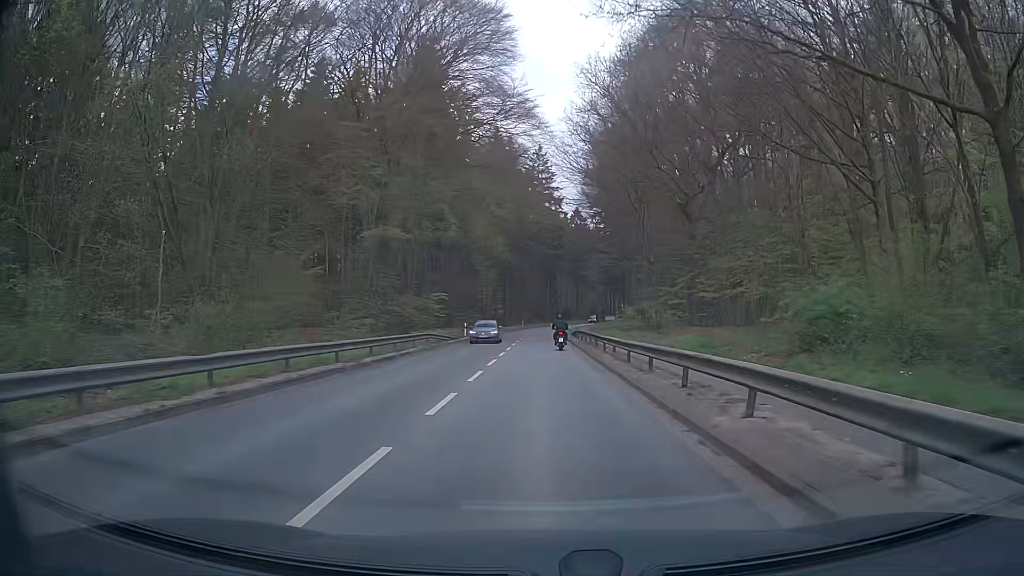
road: secondary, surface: asphalt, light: Day
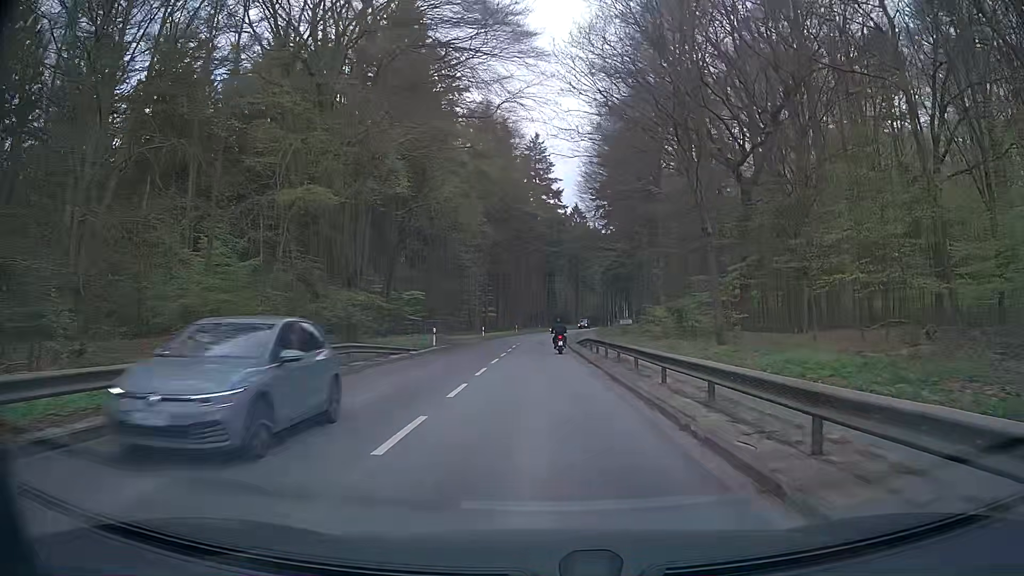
(+0.1, +14.4) m; +1°
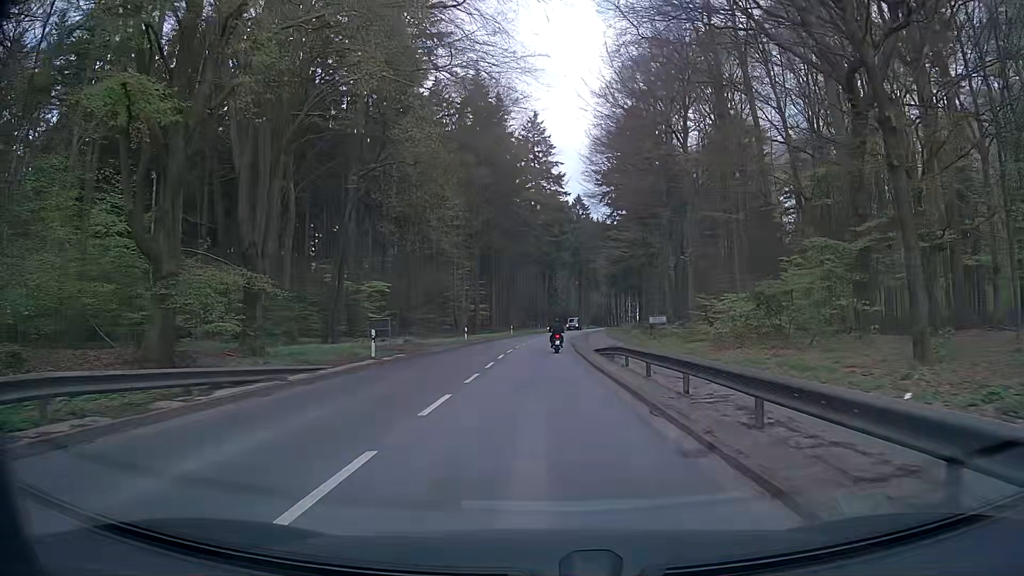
(-0.2, +14.5) m; -1°
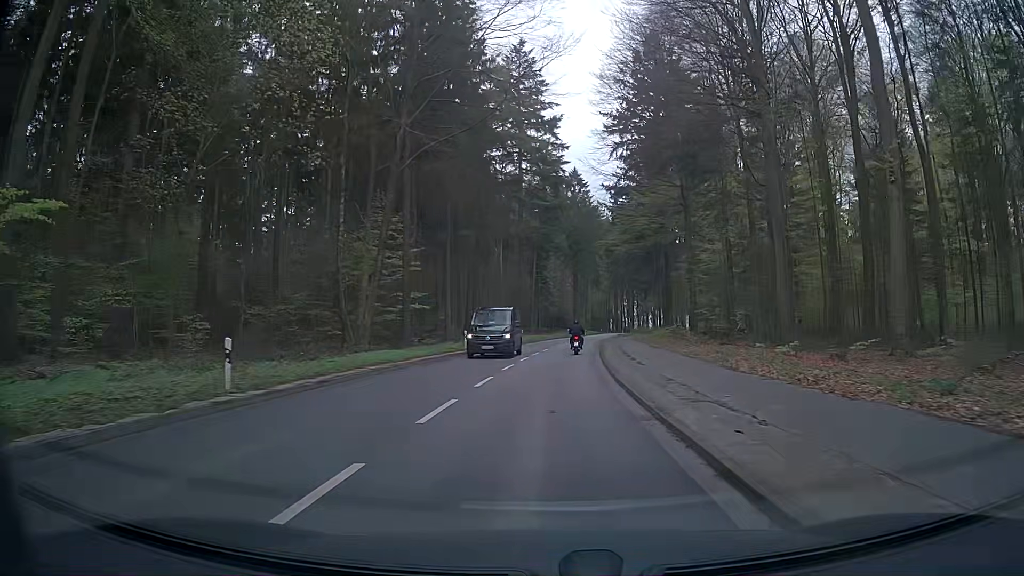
(+0.2, +36.7) m; 0°
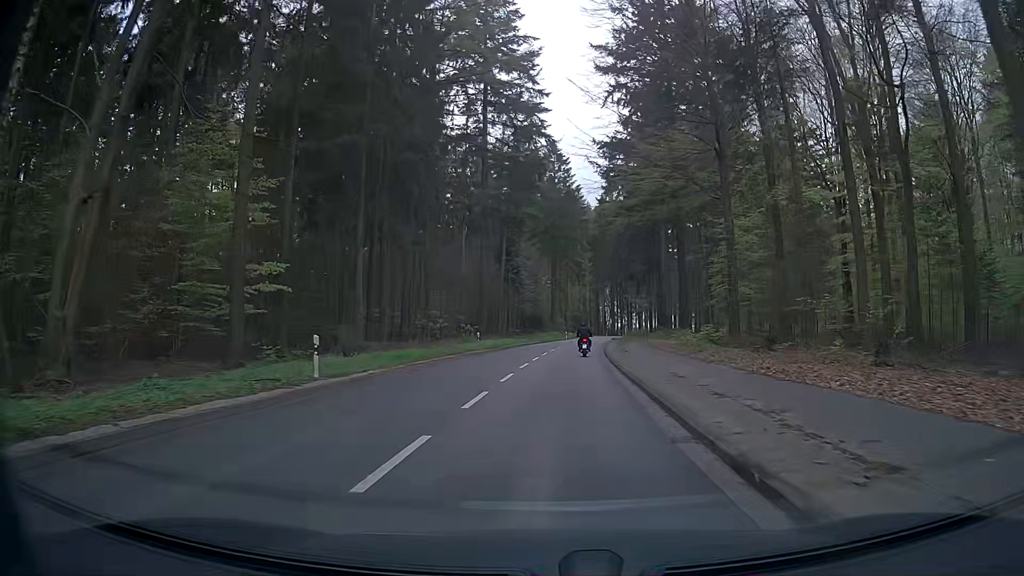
(+0.8, +22.2) m; +4°
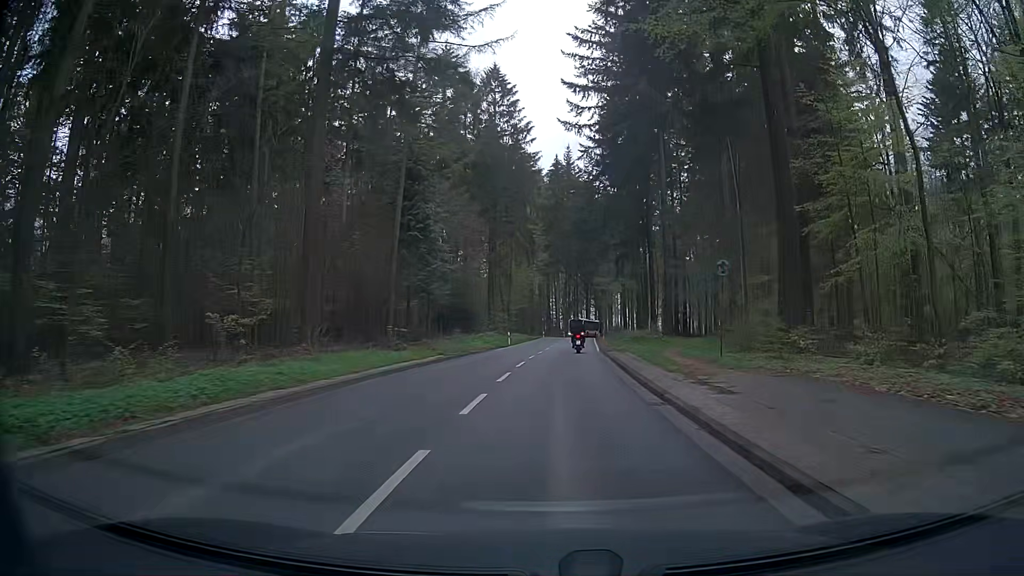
(+0.6, +37.2) m; +4°
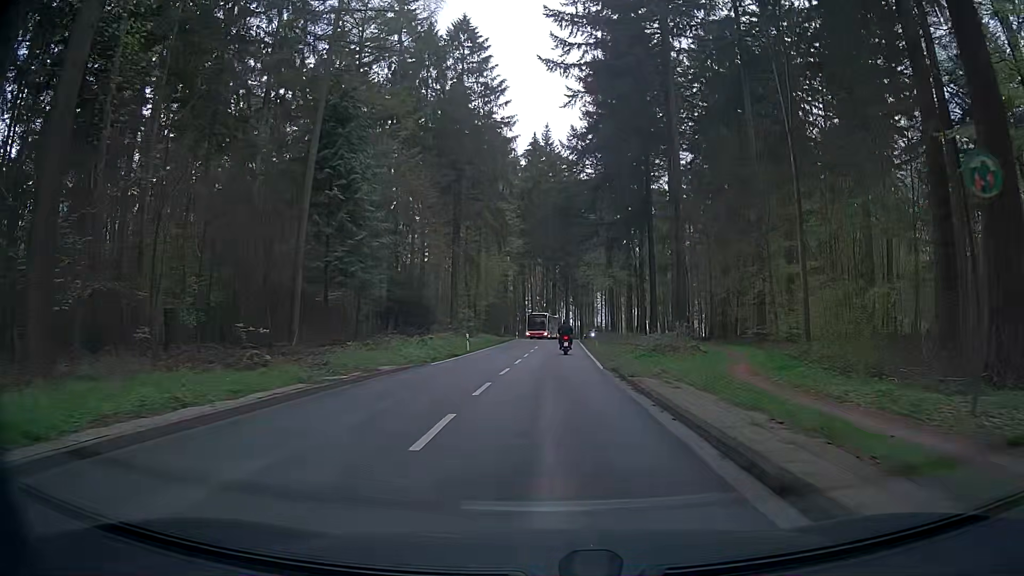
(+0.2, +14.9) m; +2°
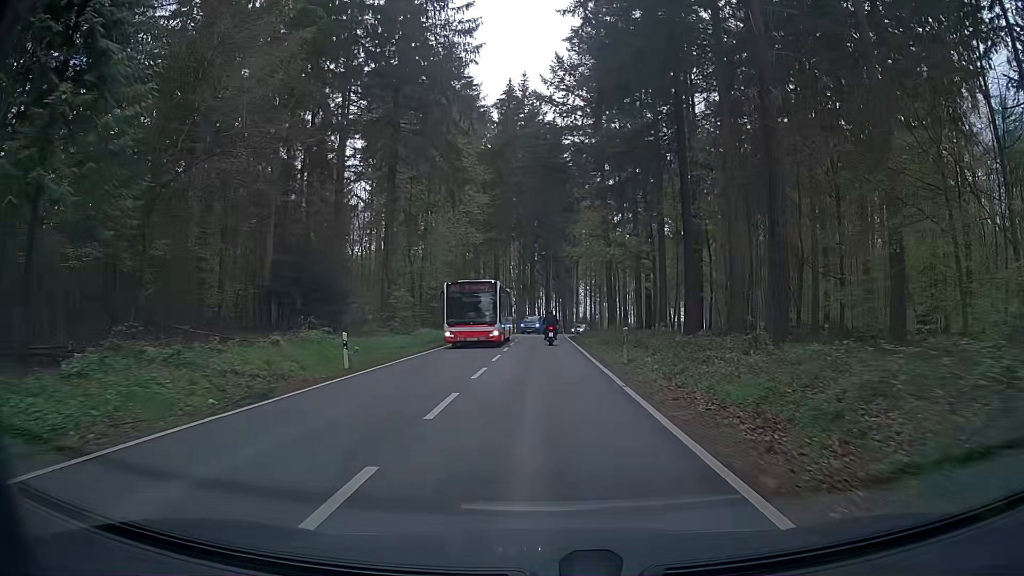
(+0.3, +22.2) m; +1°
(0, +10) (0, +20) (0, +30) (+1, +40) (+1, +50) (+2, +60) (+3, +70) (+4, +80) (+7, +89) (+9, +99) m
